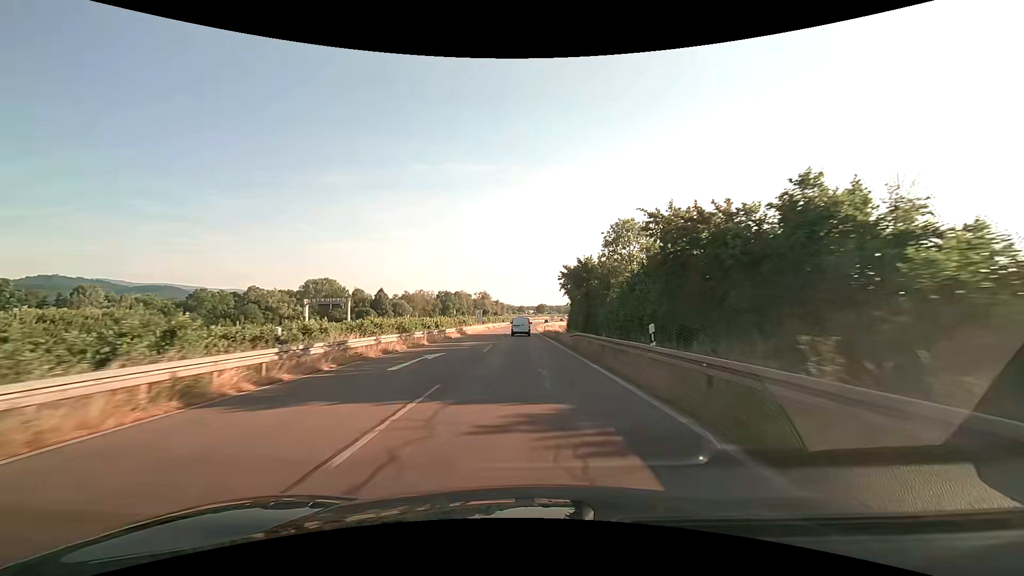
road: trunk_link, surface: asphalt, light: Day
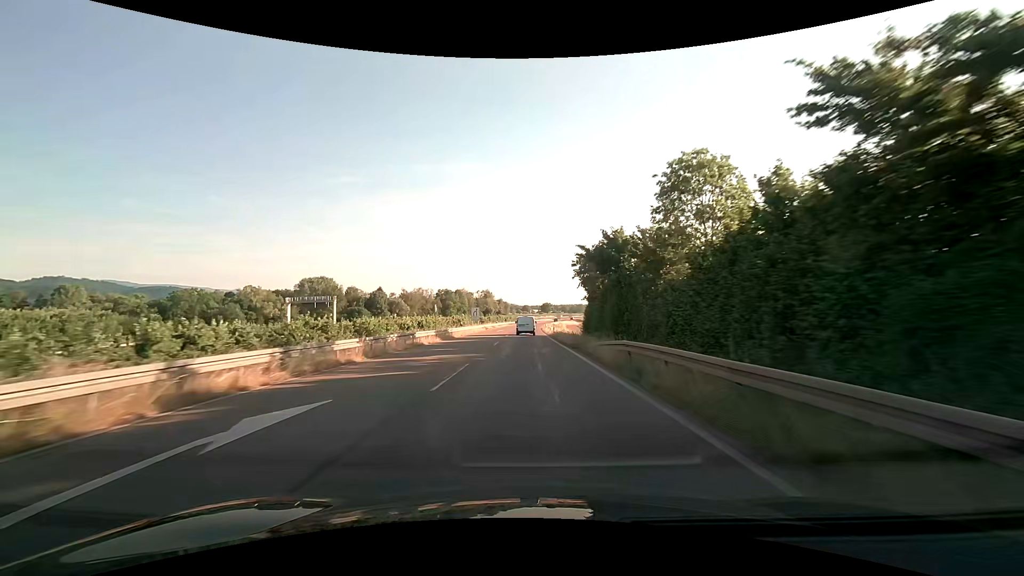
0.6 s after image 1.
(-0.1, +13.2) m; 0°
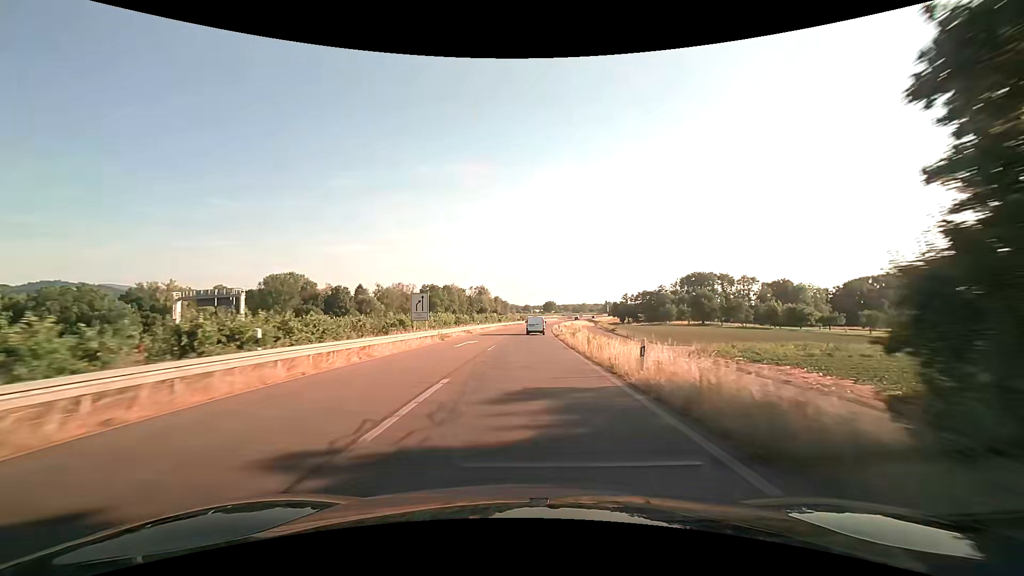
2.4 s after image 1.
(-0.2, +40.3) m; 0°
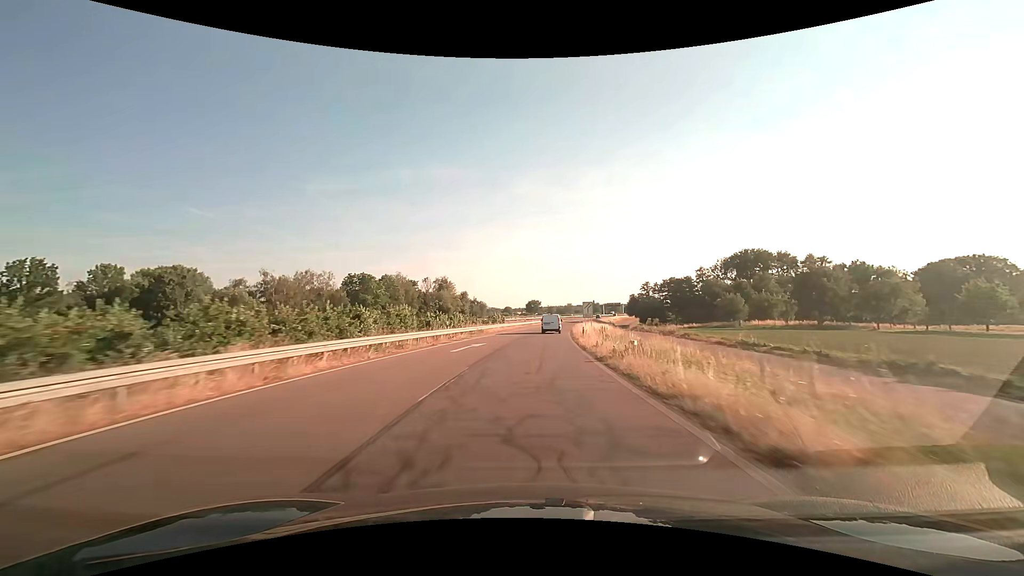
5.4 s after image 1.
(+0.8, +69.5) m; +2°
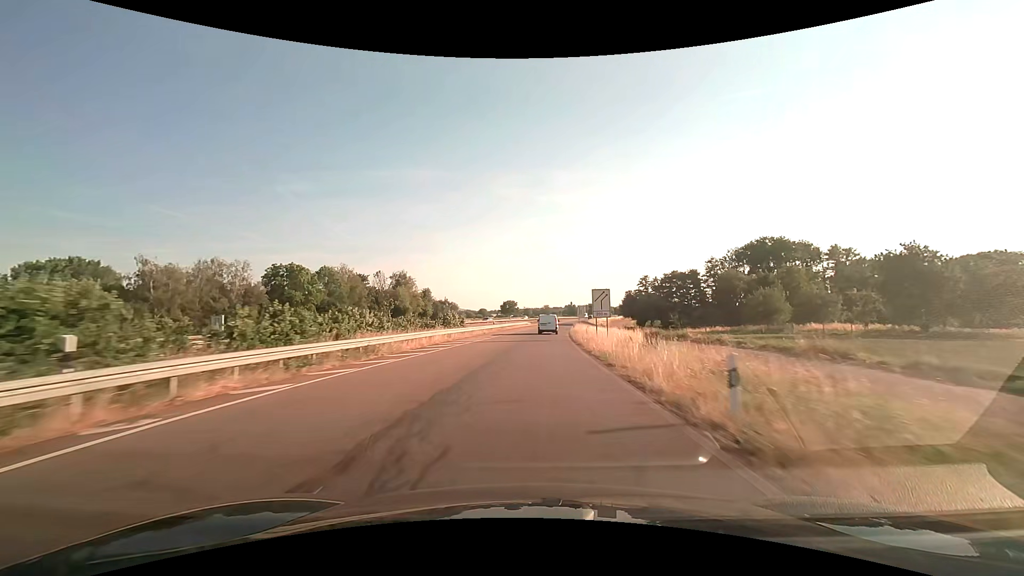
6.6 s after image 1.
(+0.6, +28.5) m; +3°
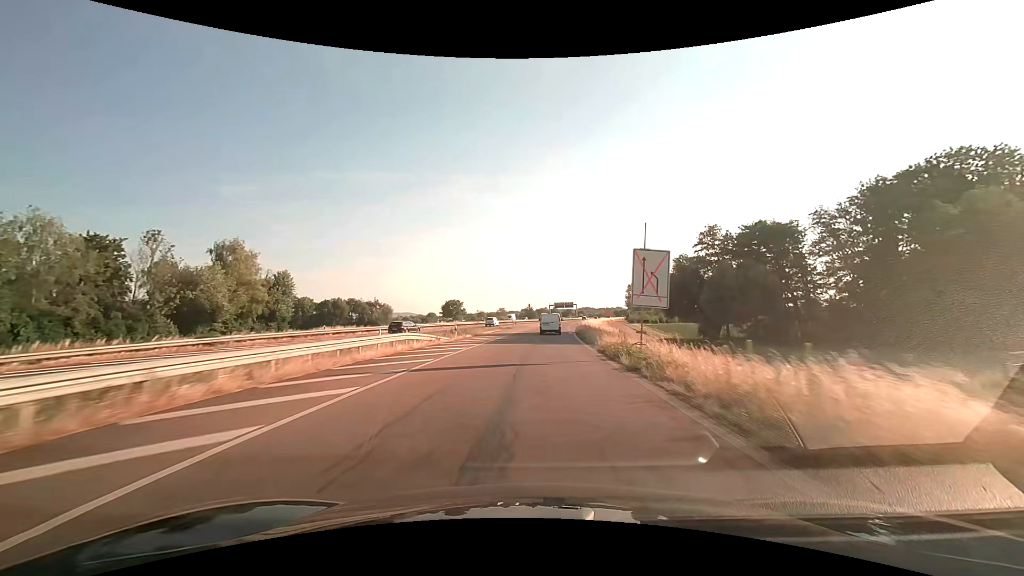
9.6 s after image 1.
(+3.6, +70.6) m; +5°
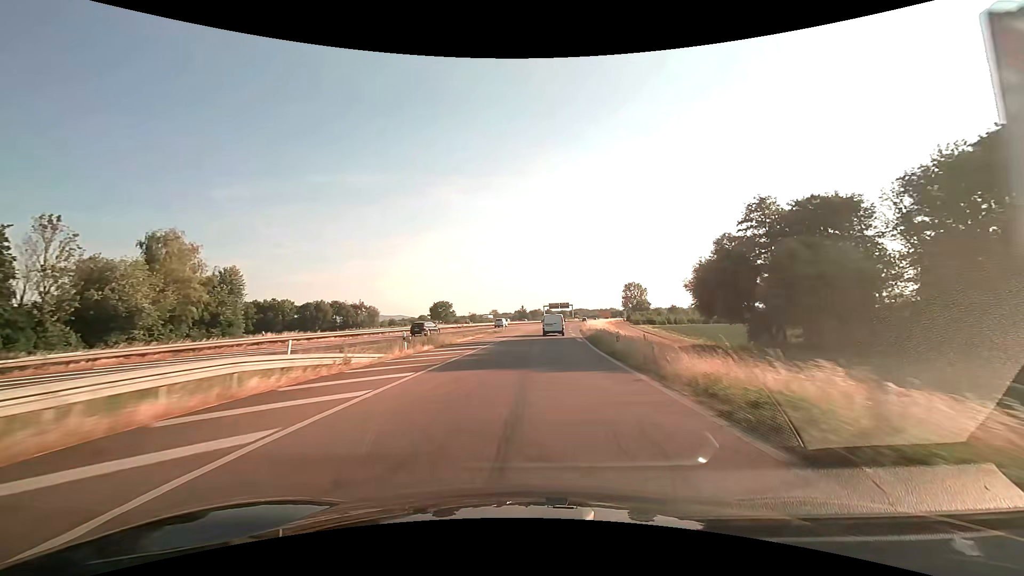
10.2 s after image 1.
(+0.1, +13.8) m; +1°
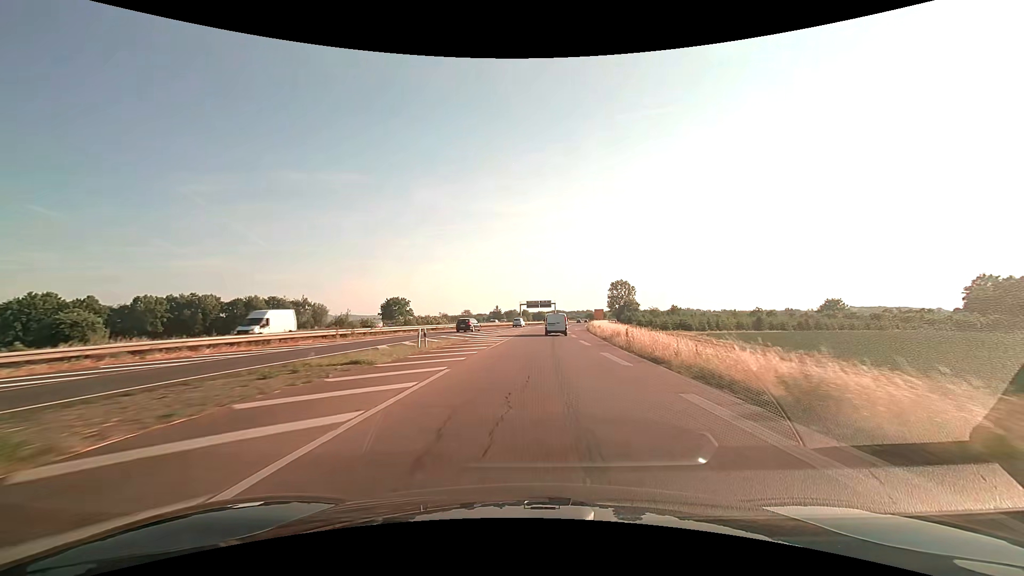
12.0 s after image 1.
(+0.9, +40.9) m; +3°
(0, +10) (0, +20) (+1, +30) (+1, +40) (+2, +50) (+2, +60) (+3, +70) (+4, +80) (+5, +90) (+6, +100) m
